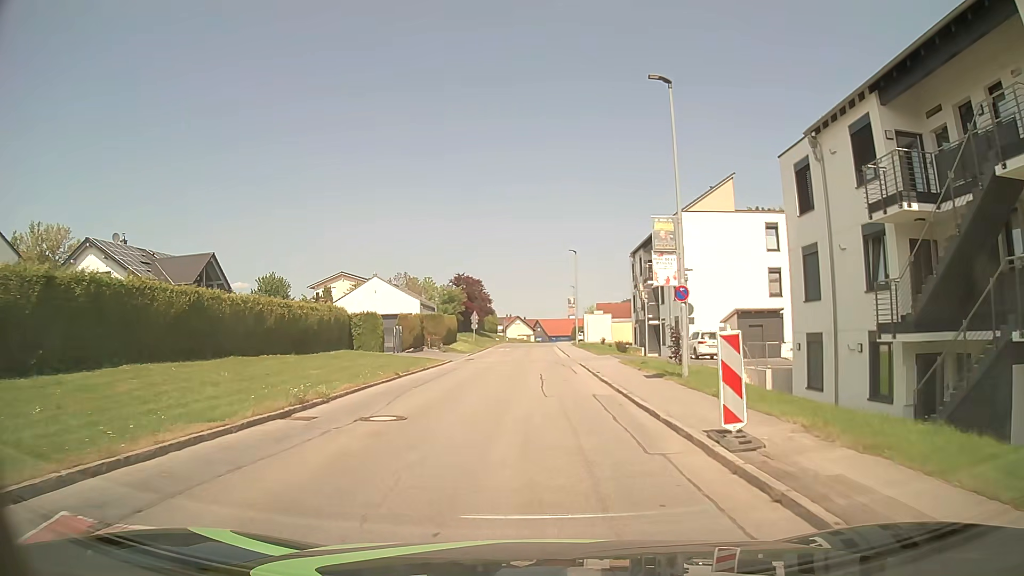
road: tertiary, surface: asphalt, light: Day
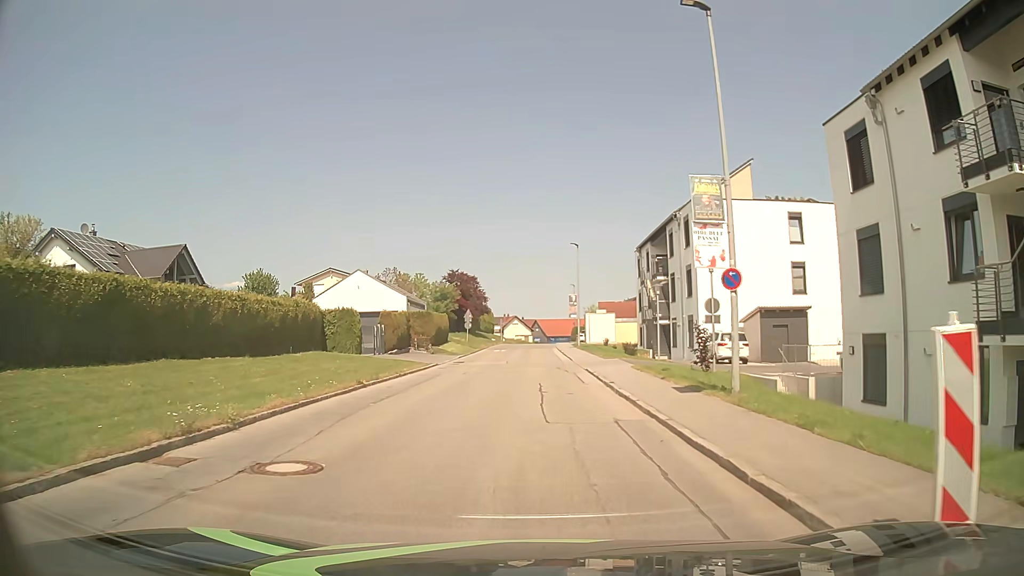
(0.0, +4.5) m; 0°
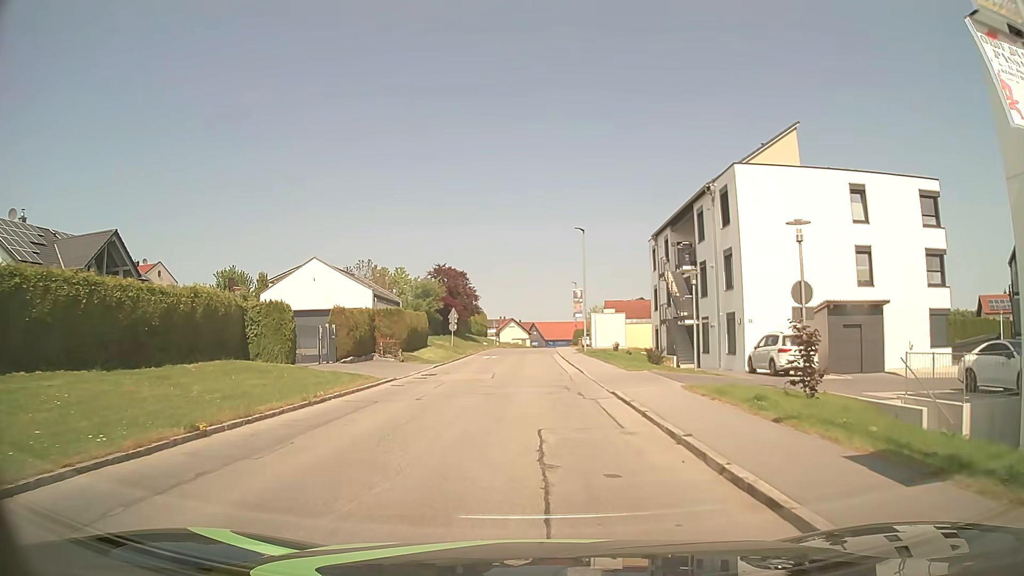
(+0.1, +8.9) m; +1°
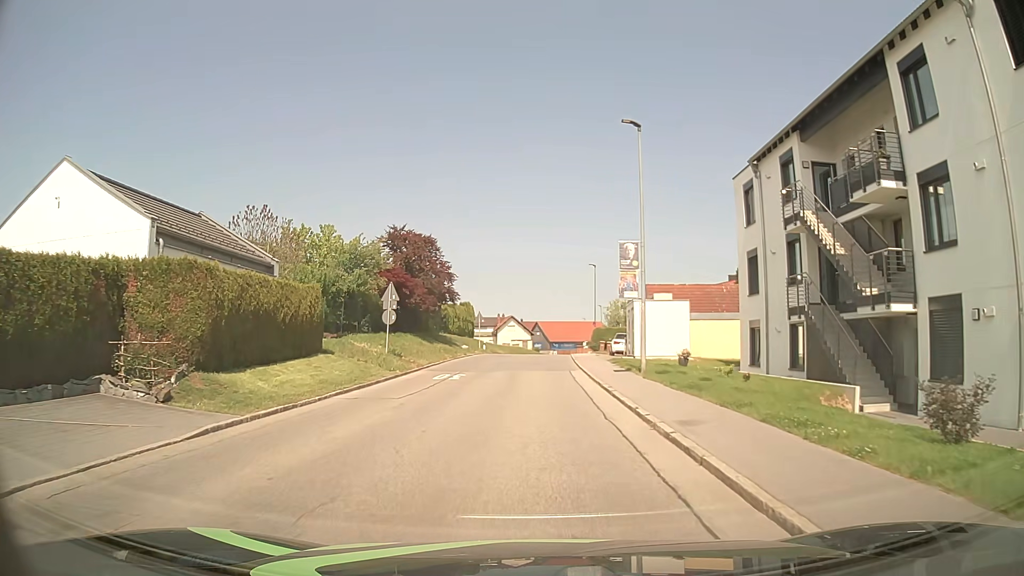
(-0.2, +22.2) m; 0°
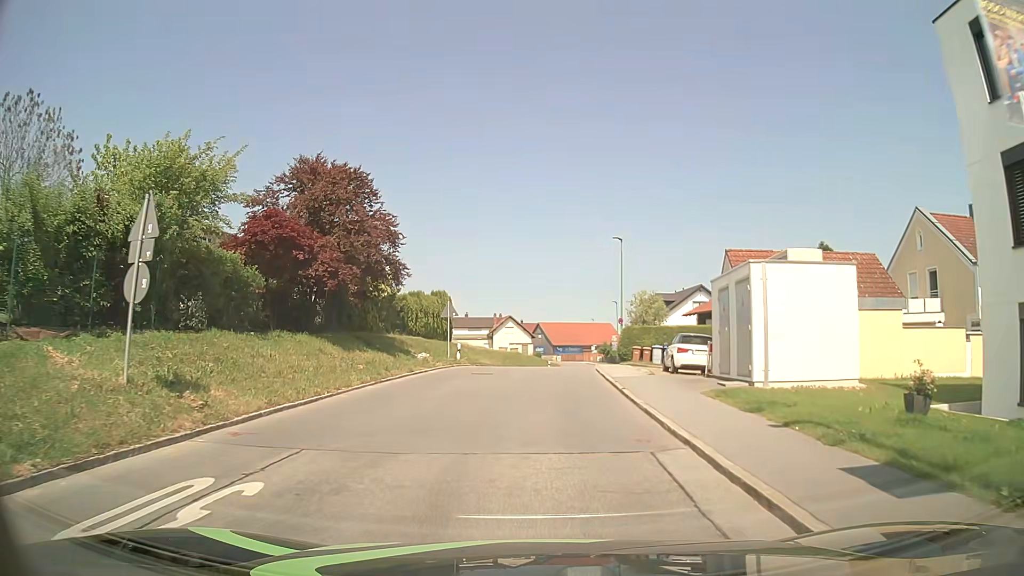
(-0.2, +17.9) m; -1°
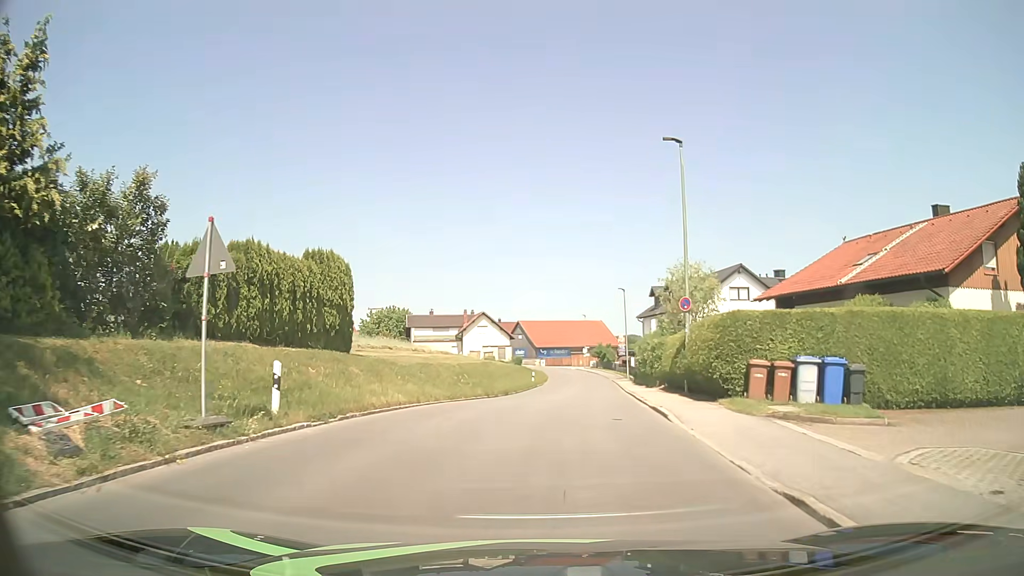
(+0.2, +22.2) m; +2°
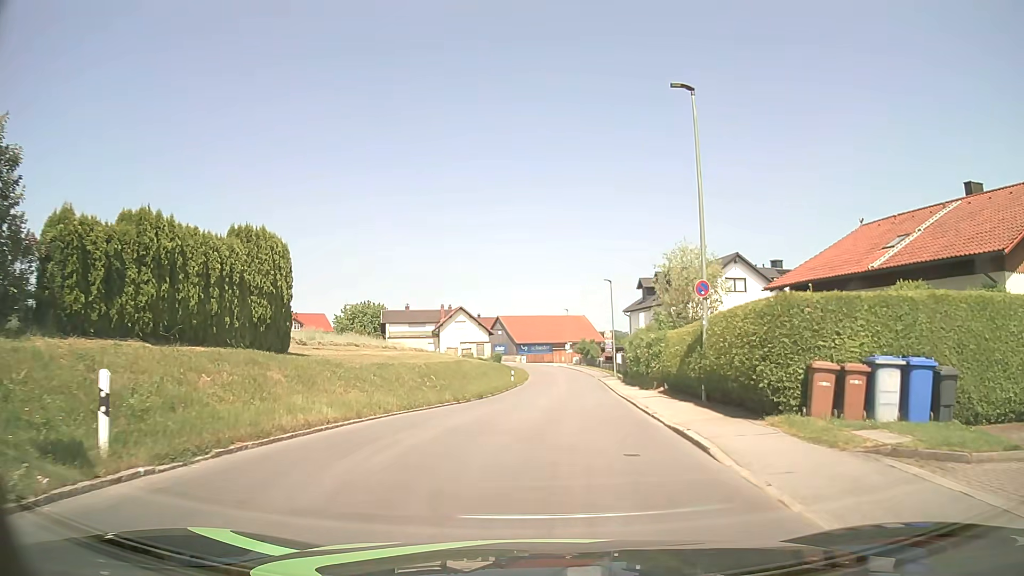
(+0.1, +4.5) m; +2°
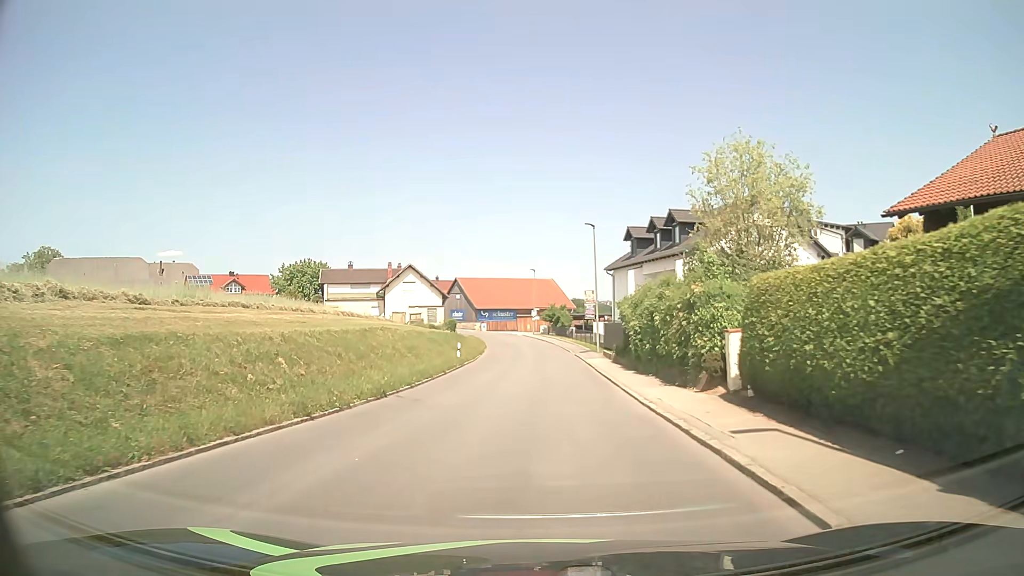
(+0.5, +13.8) m; +3°
(0, +10) (0, +20) (0, +30) (0, +40) (0, +50) (0, +60) (-1, +70) (-3, +80) (-6, +89) (-9, +99) m
